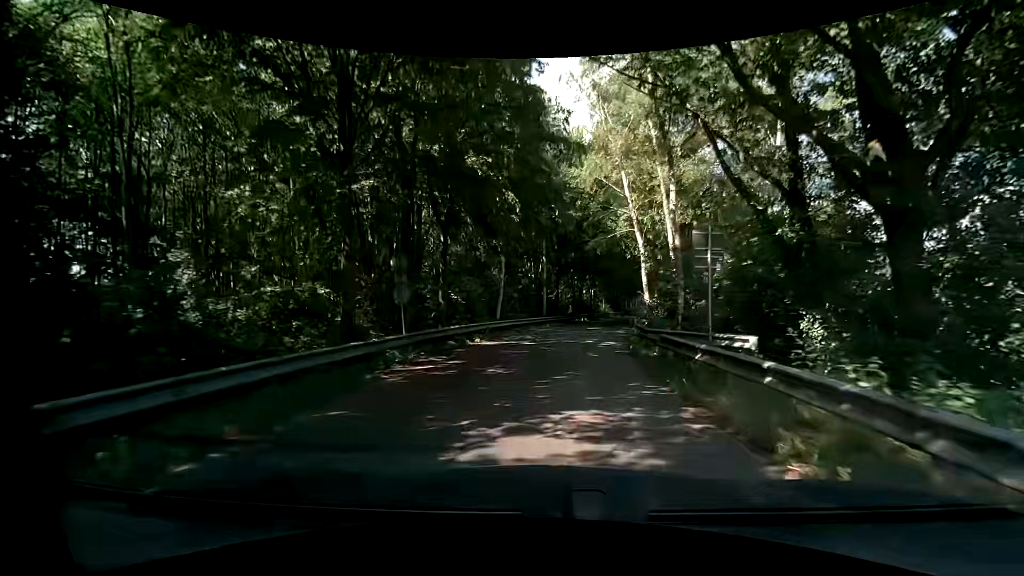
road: unclassified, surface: asphalt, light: Day
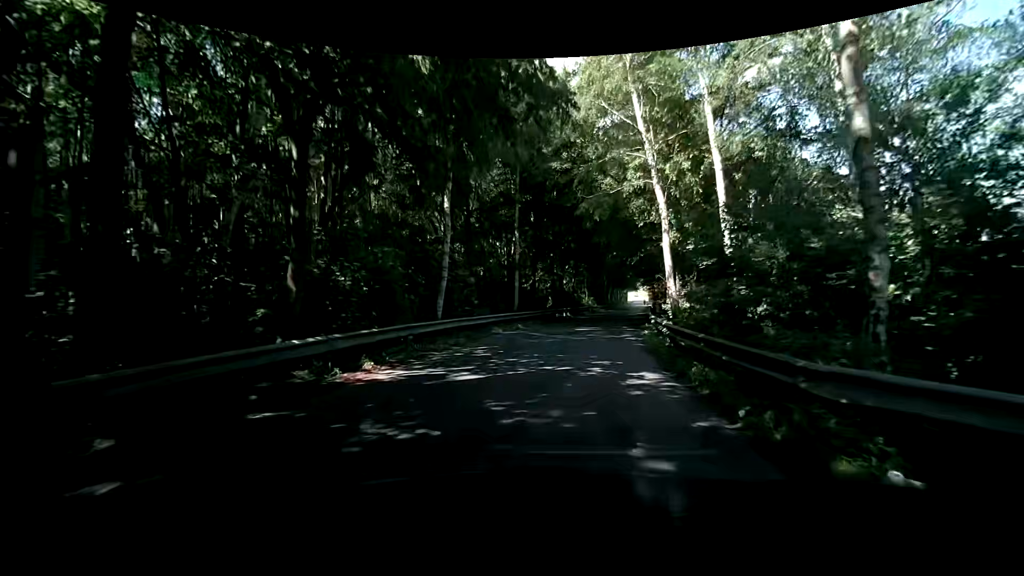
(+0.1, +10.2) m; +3°
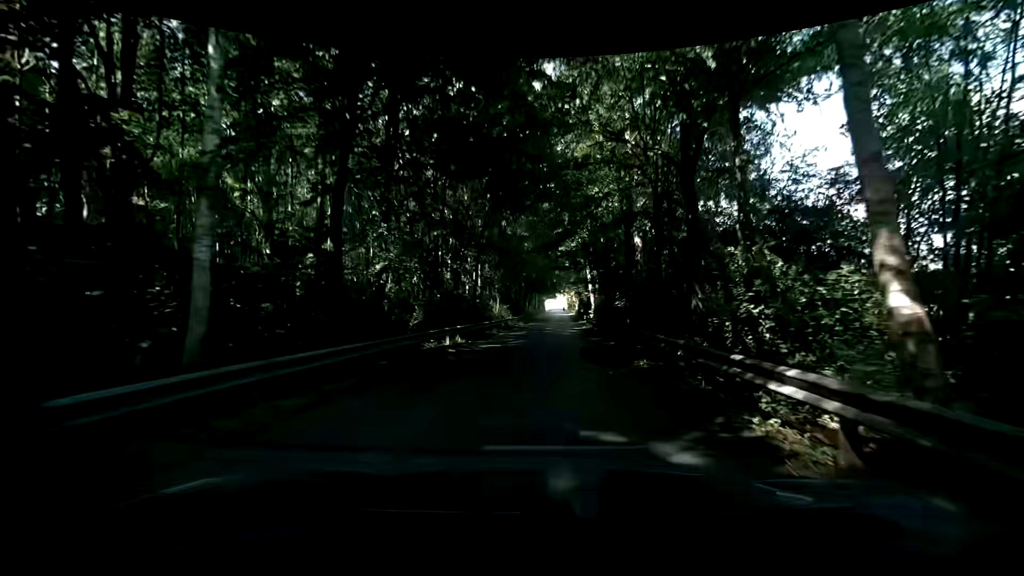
(+1.3, +21.5) m; +7°
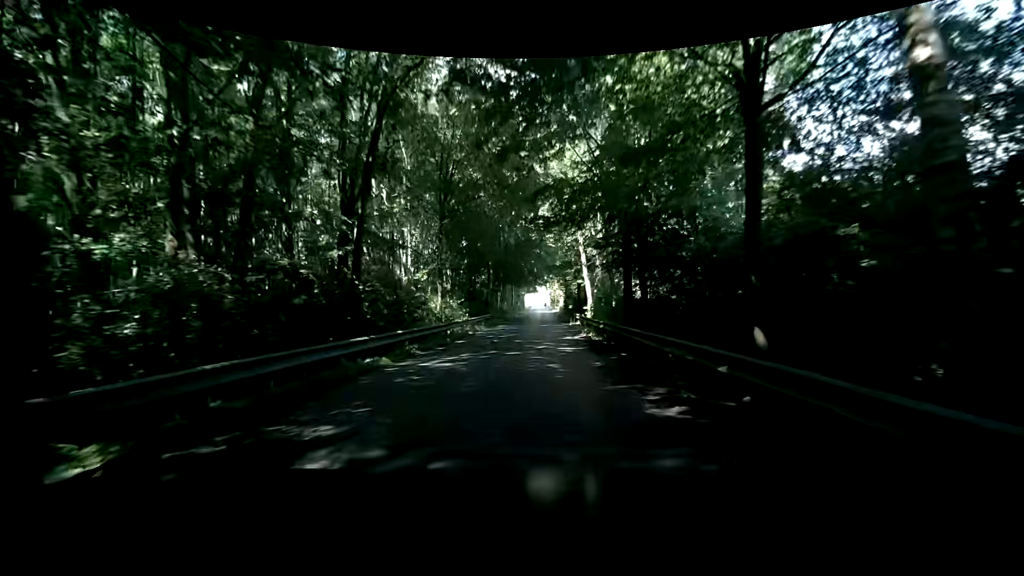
(+0.8, +16.9) m; +3°
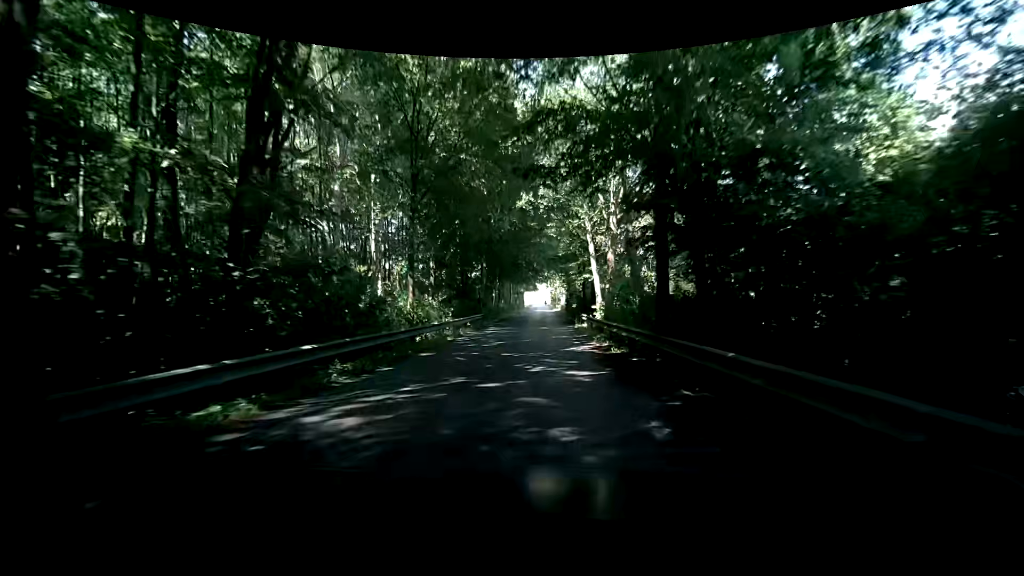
(0.0, +5.8) m; +1°
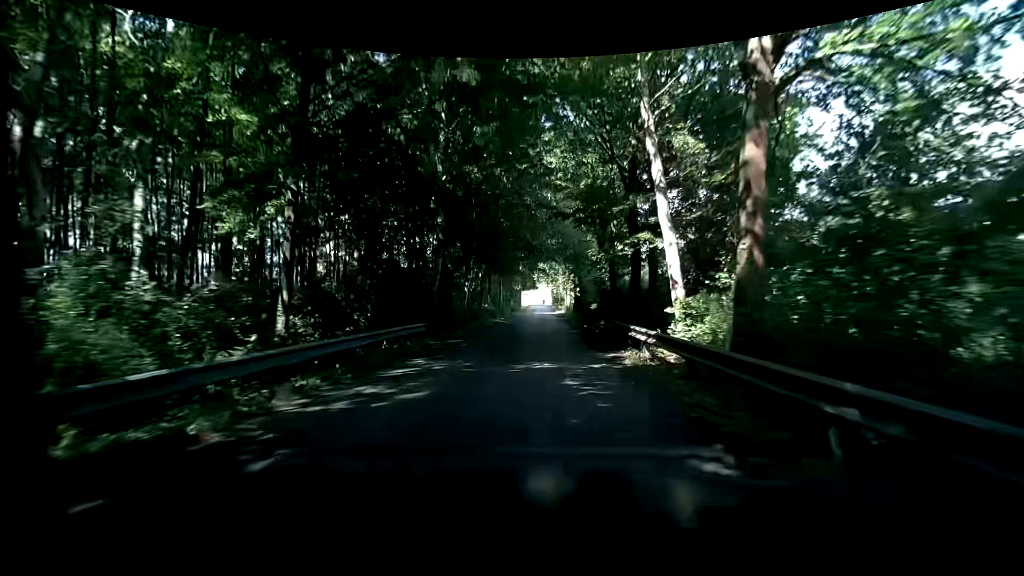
(-0.2, +17.8) m; -1°
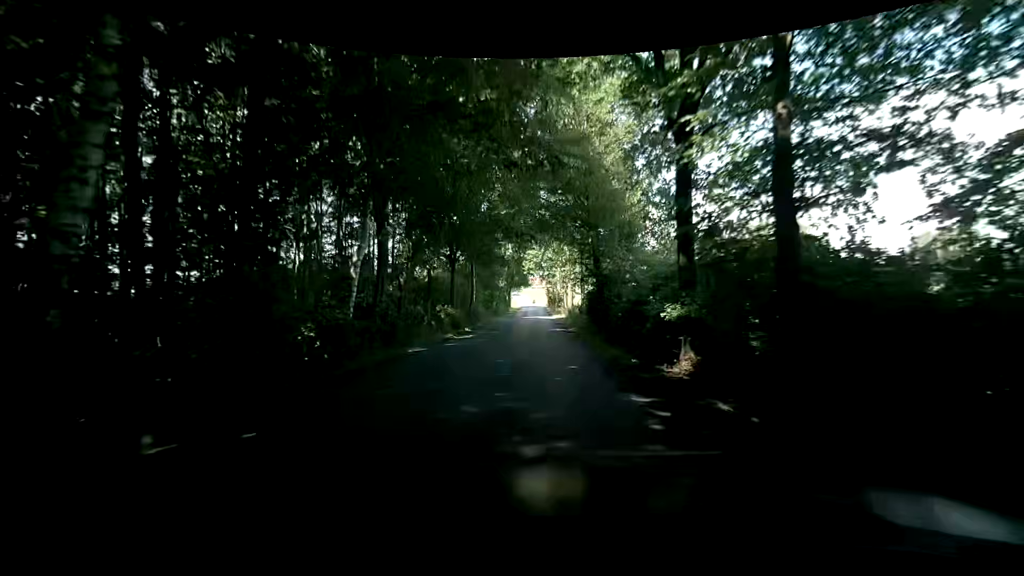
(+0.1, +18.3) m; +1°
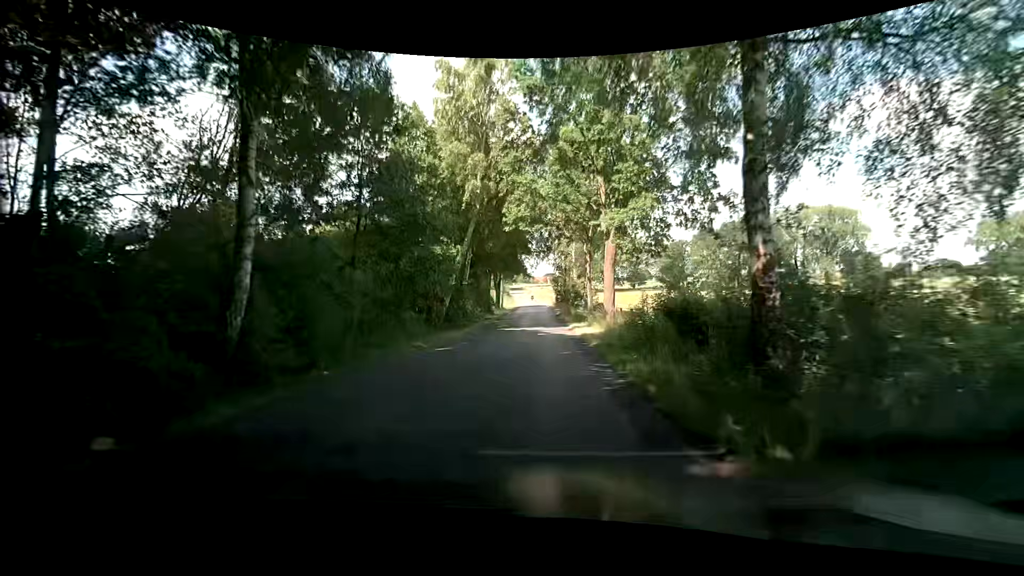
(-0.2, +30.1) m; -2°
(0, +10) (0, +20) (+1, +30) (+1, +40) (+1, +50) (+1, +60) (+1, +70) (+1, +80) (+1, +90) (0, +100) m
